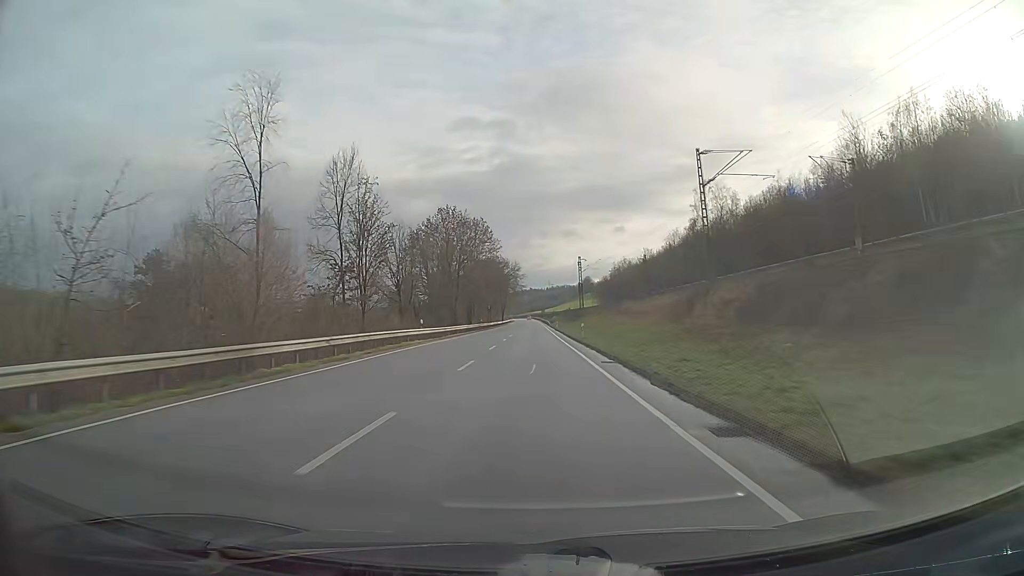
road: primary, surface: asphalt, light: Day
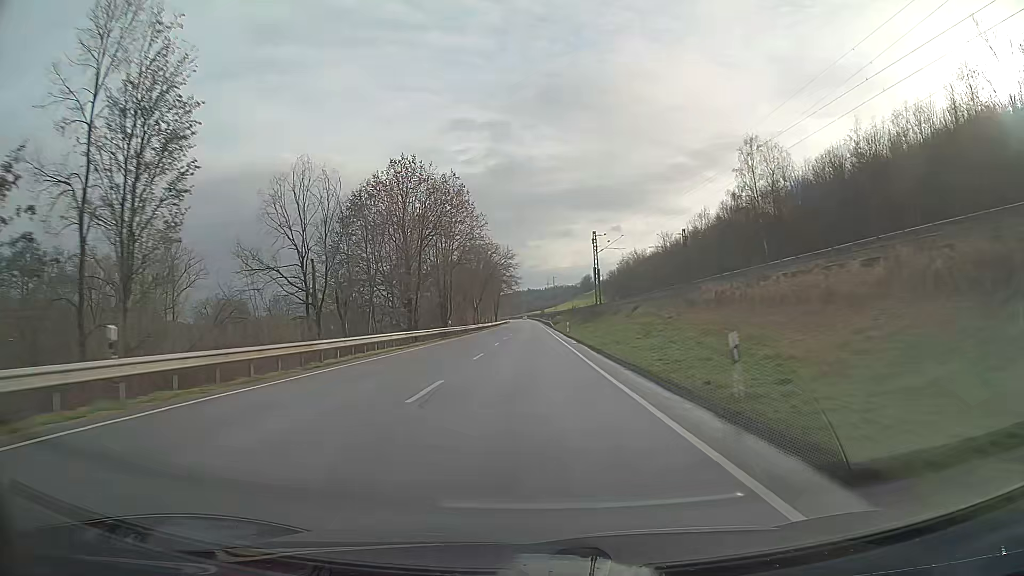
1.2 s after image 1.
(0.0, +31.6) m; 0°
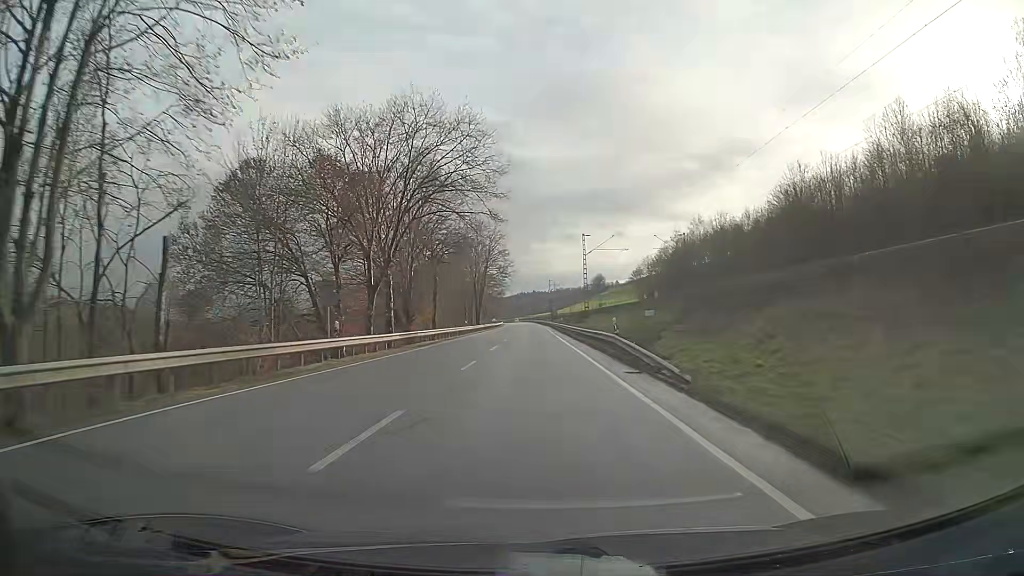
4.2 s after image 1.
(-0.2, +78.9) m; 0°
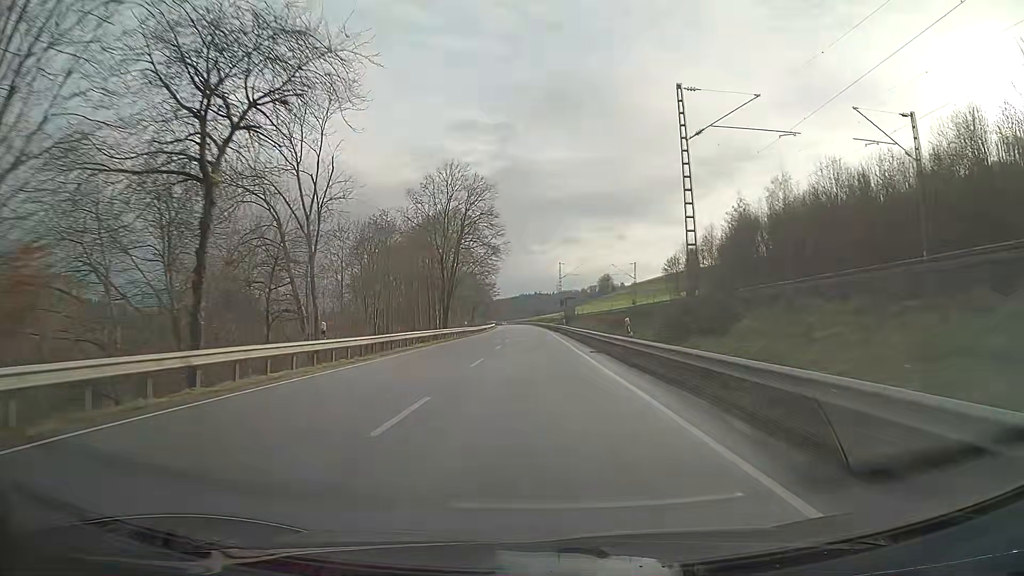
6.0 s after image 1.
(-0.1, +47.3) m; 0°
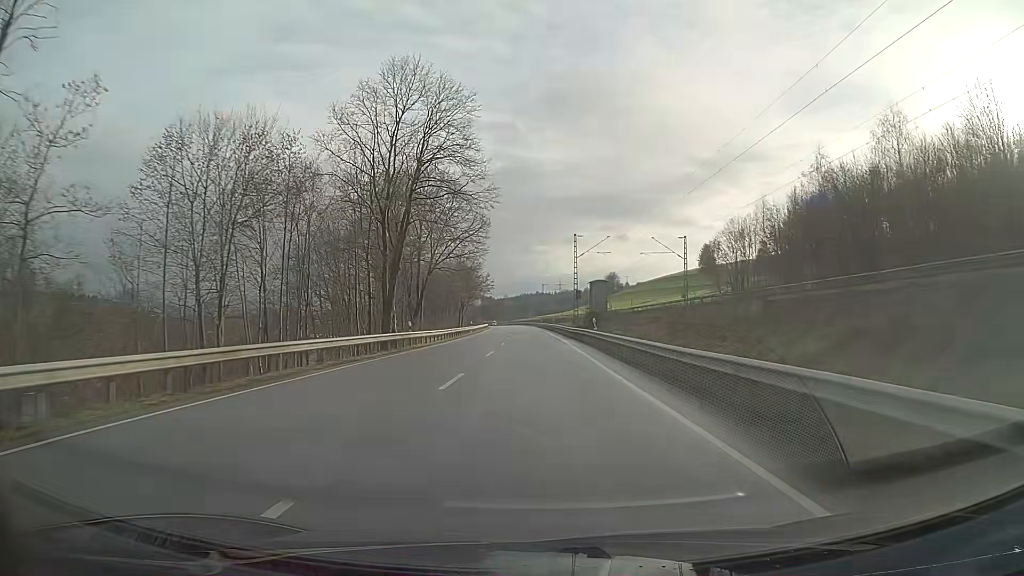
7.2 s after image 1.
(0.0, +31.6) m; 0°
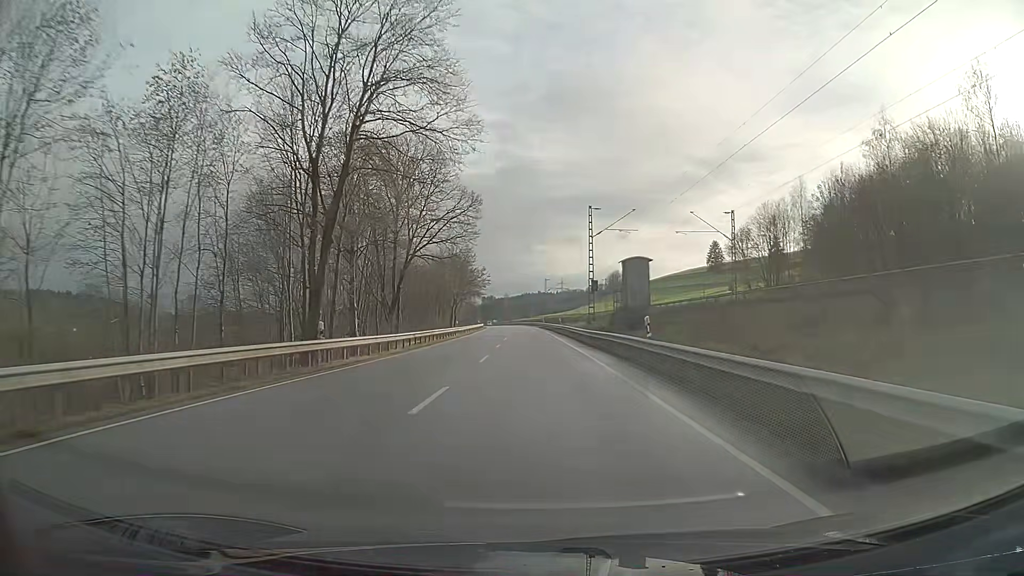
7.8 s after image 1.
(0.0, +15.8) m; 0°
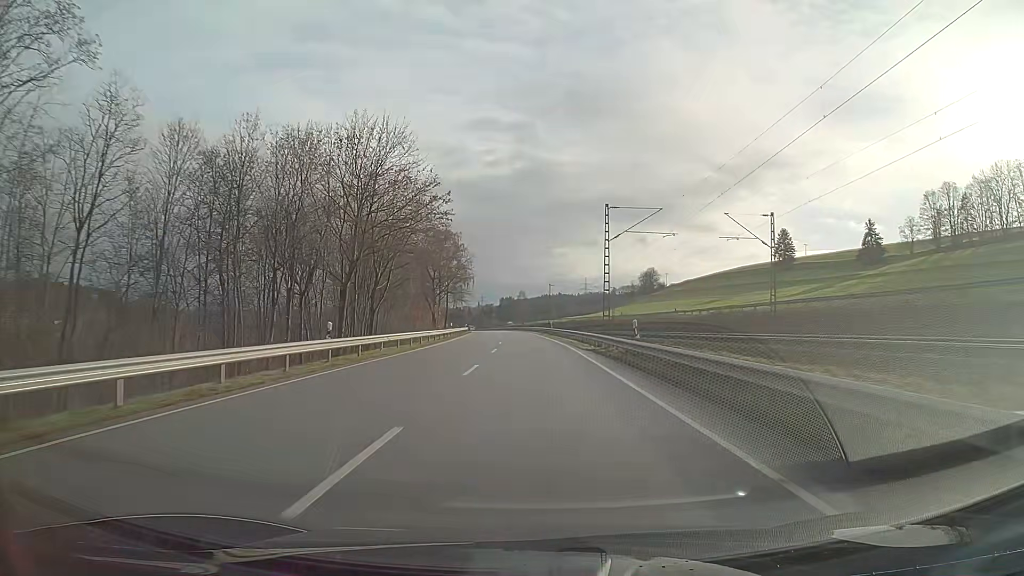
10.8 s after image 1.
(-1.0, +78.9) m; -2°
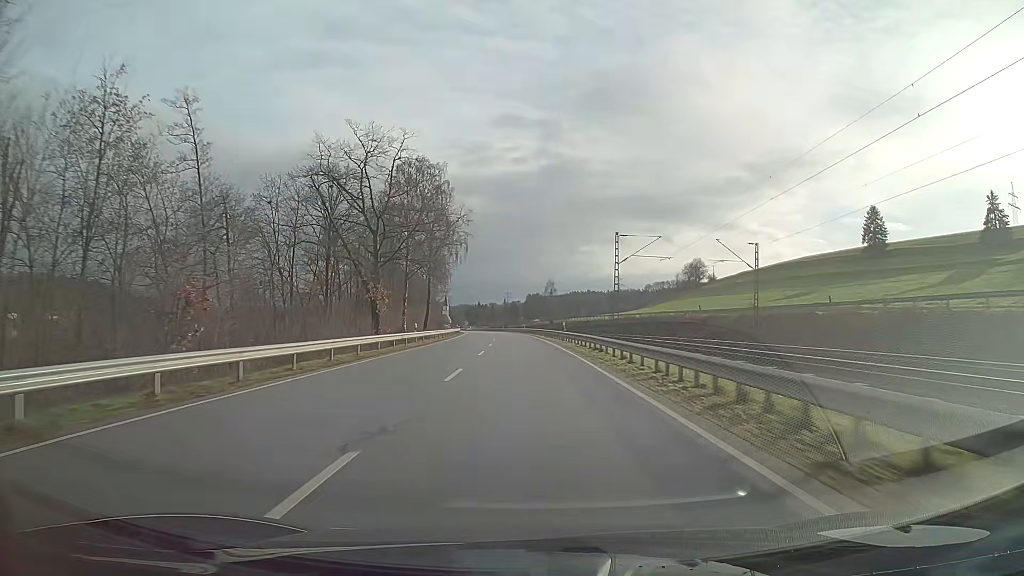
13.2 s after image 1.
(-1.3, +63.2) m; -2°
(0, +10) (0, +20) (0, +30) (-1, +40) (-1, +50) (-1, +60) (-2, +70) (-3, +80) (-3, +90) (-4, +100) m
